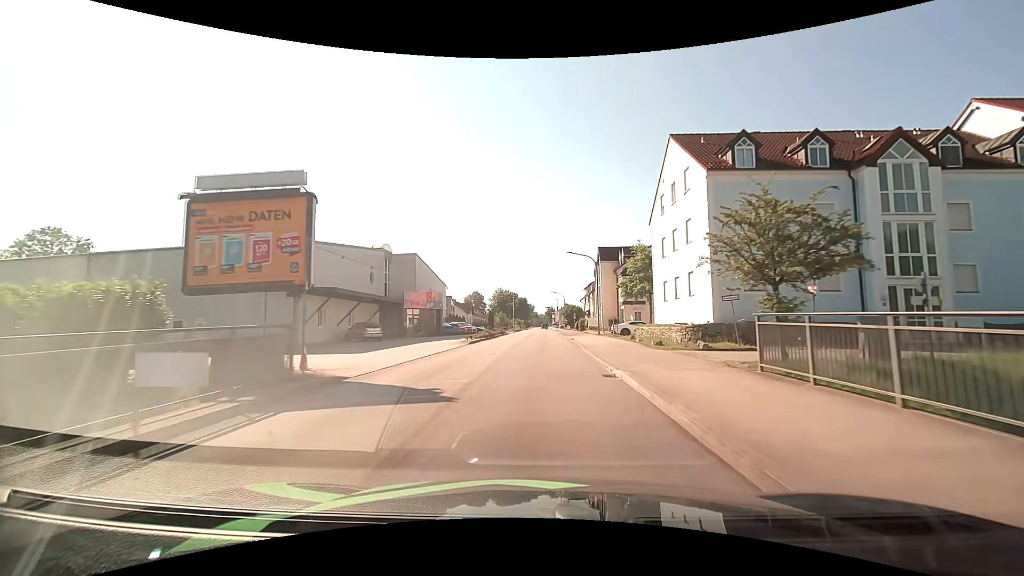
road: unclassified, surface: asphalt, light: Day
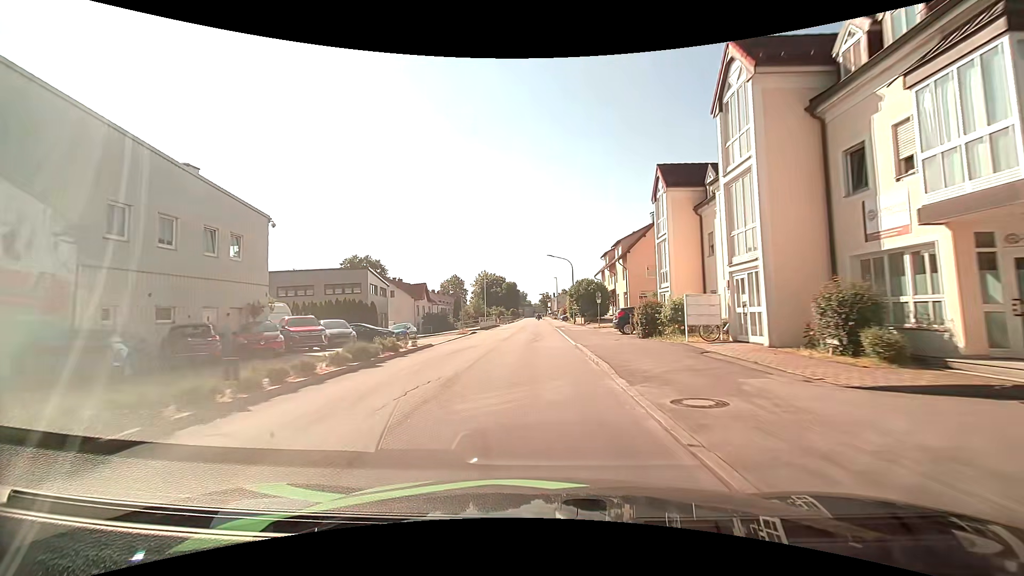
(+0.9, +43.5) m; +1°
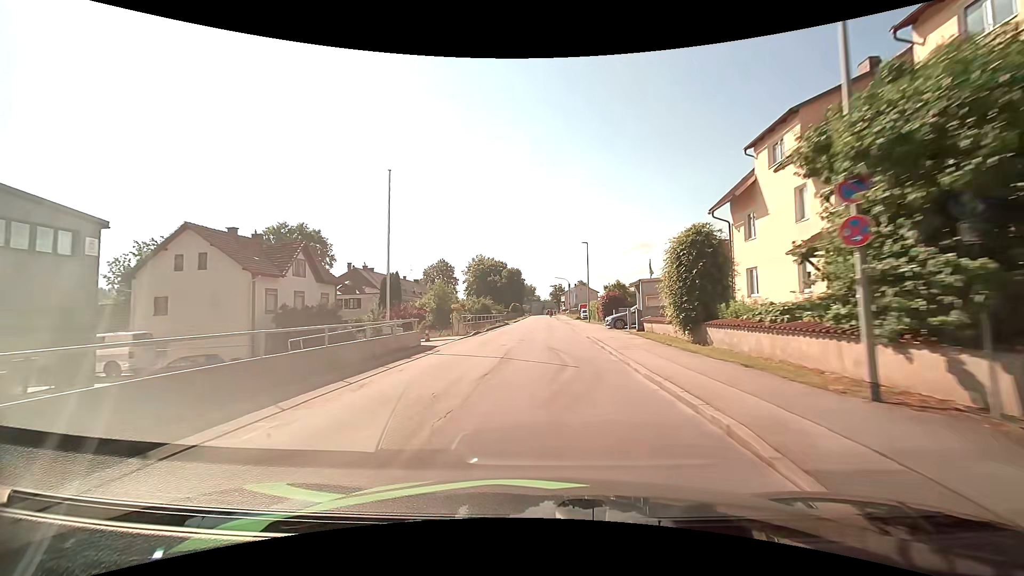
(-0.6, +44.8) m; -1°
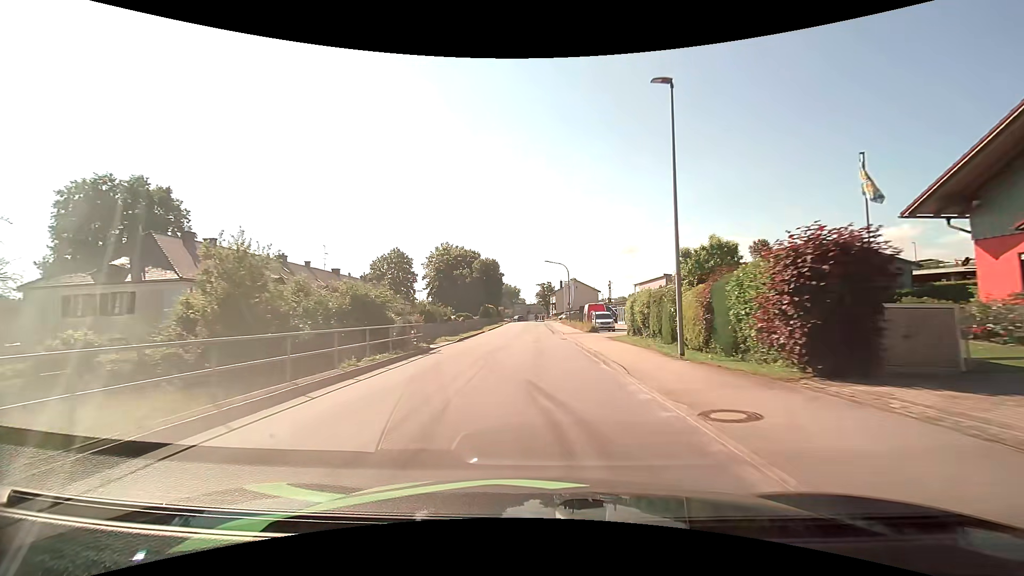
(+0.6, +36.1) m; +2°
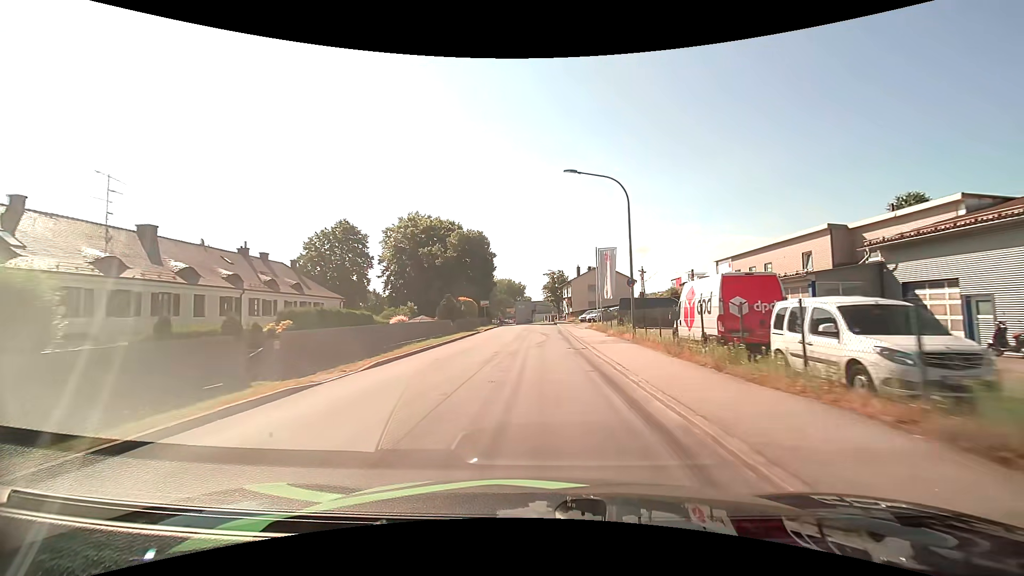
(-0.1, +36.3) m; -1°
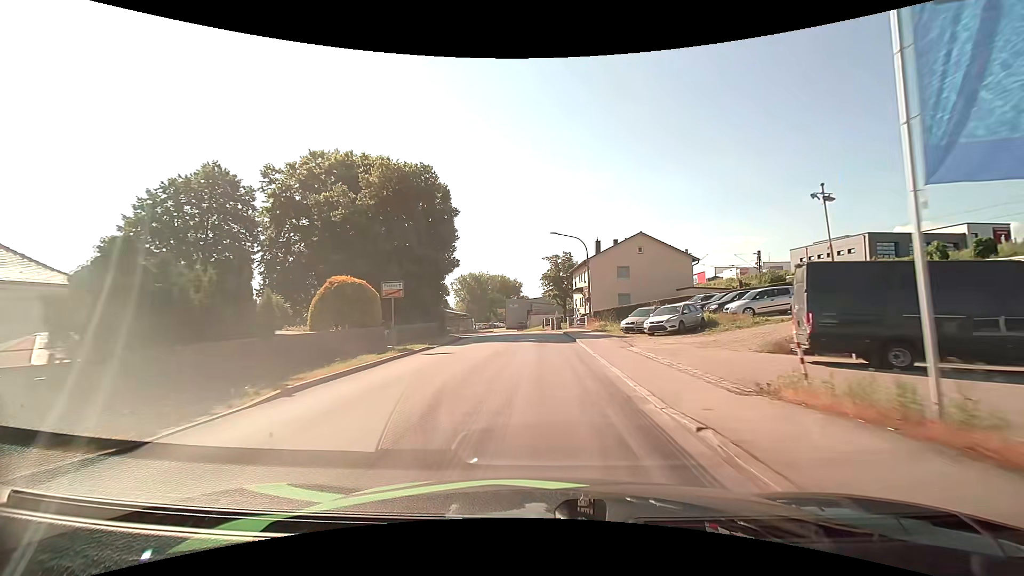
(+0.2, +33.1) m; 0°
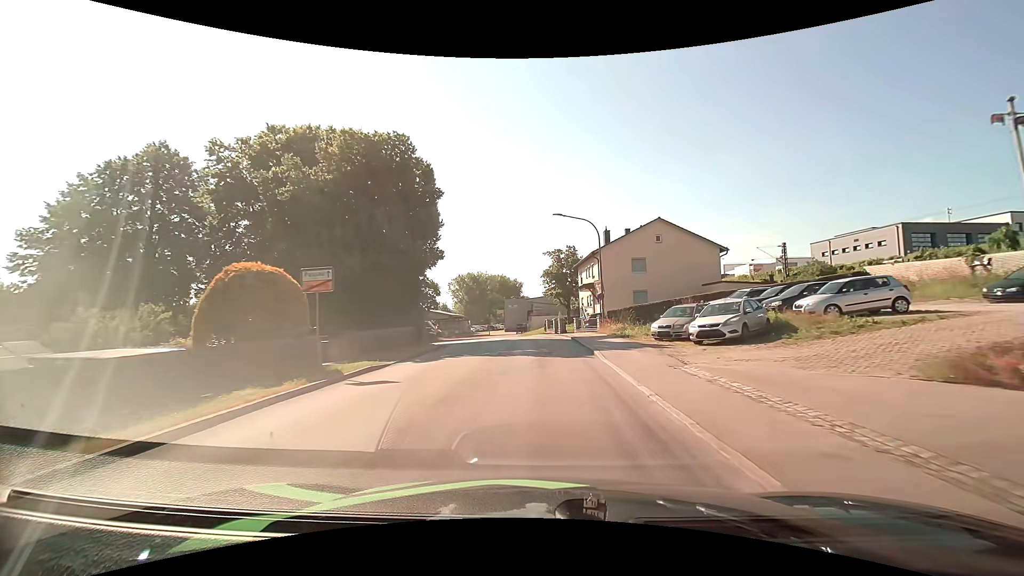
(0.0, +7.2) m; 0°
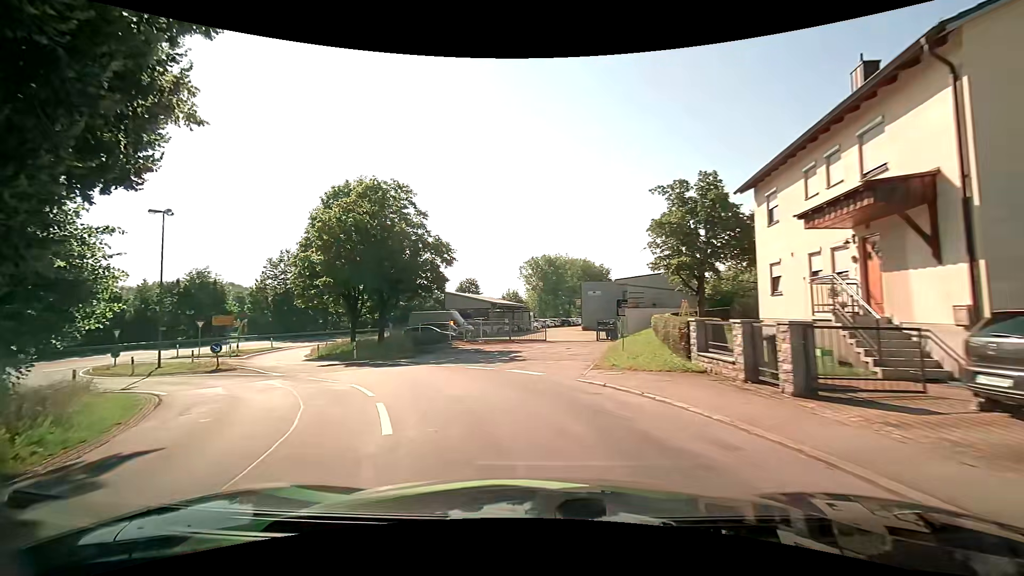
(-0.7, +31.0) m; -9°
(-1, +10) (-6, +19) (-12, +27) (-18, +35) (-22, +44) (-25, +54) (-24, +63) (-21, +73) (-18, +82) (-14, +92) m
